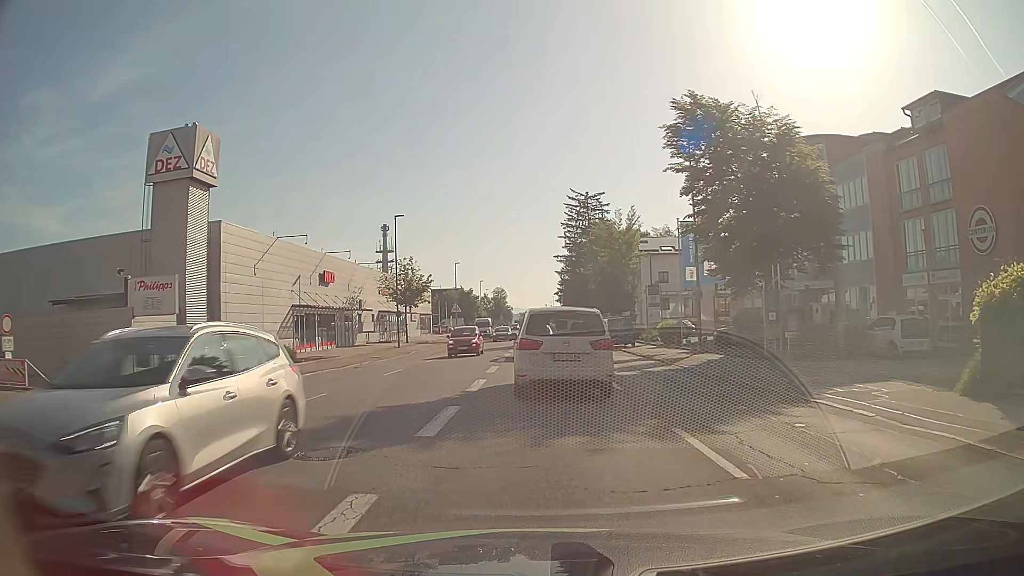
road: tertiary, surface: asphalt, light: Day
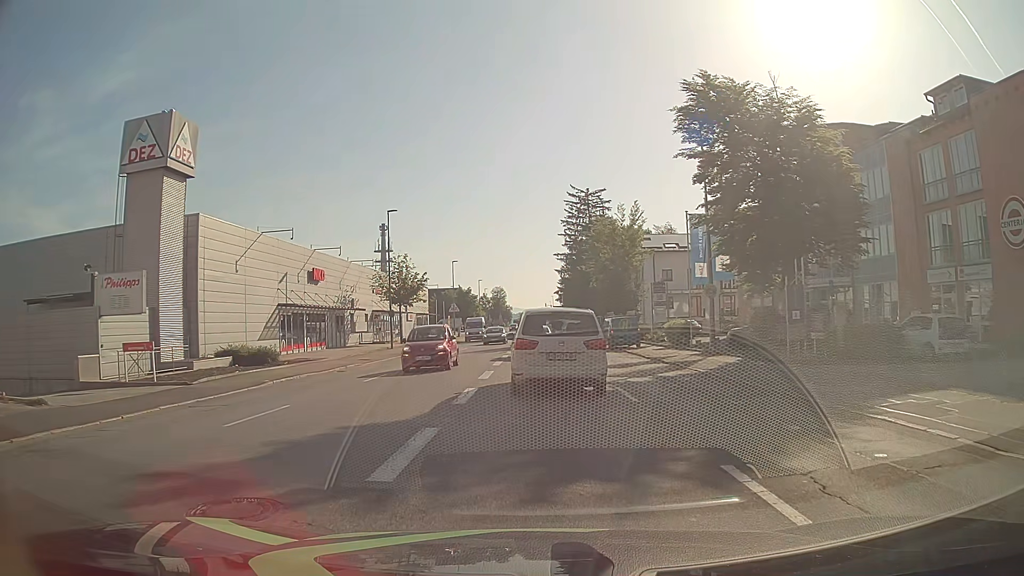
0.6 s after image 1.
(0.0, +2.4) m; +1°
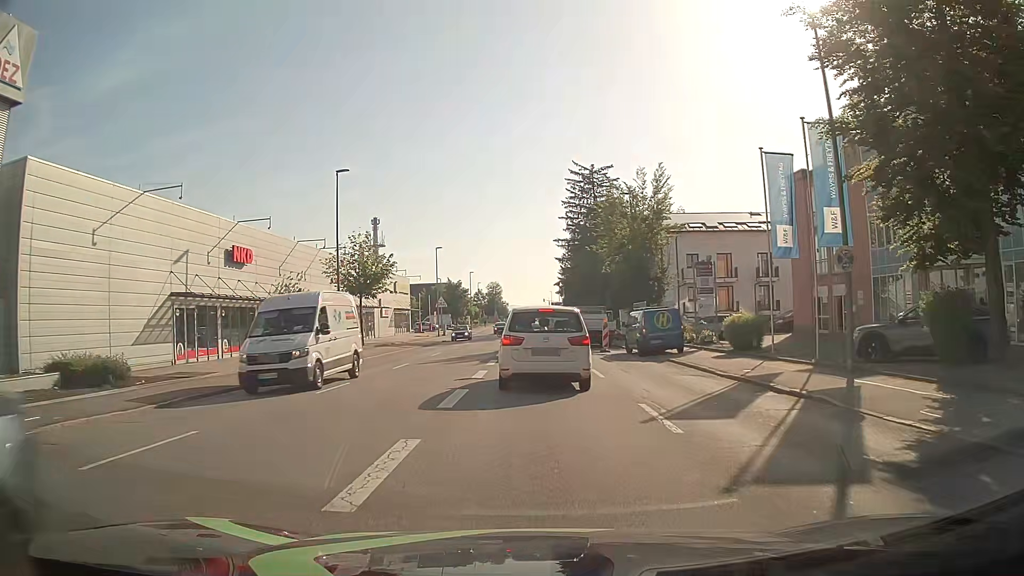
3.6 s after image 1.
(-0.1, +13.0) m; 0°
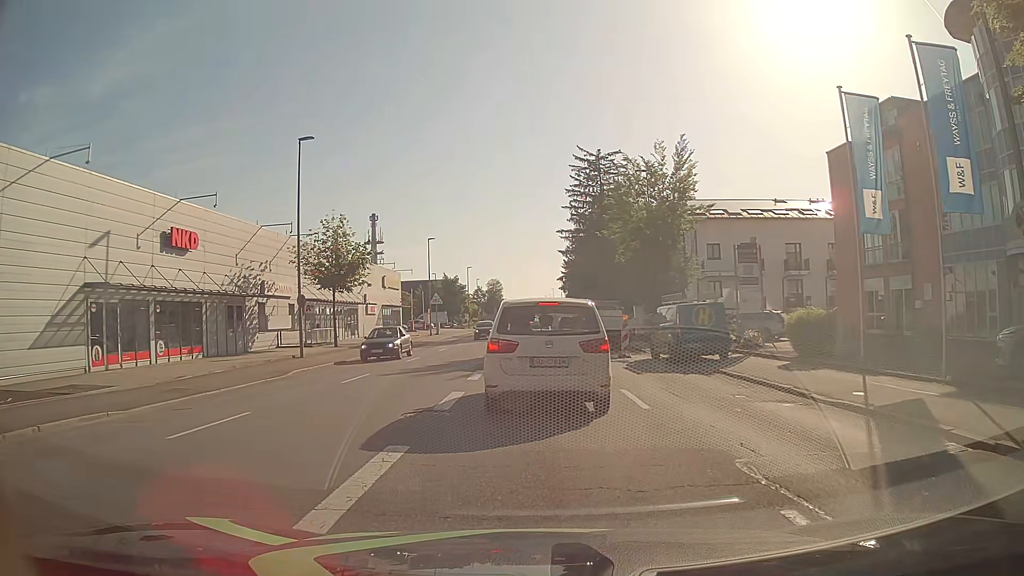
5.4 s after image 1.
(-0.1, +6.6) m; -1°
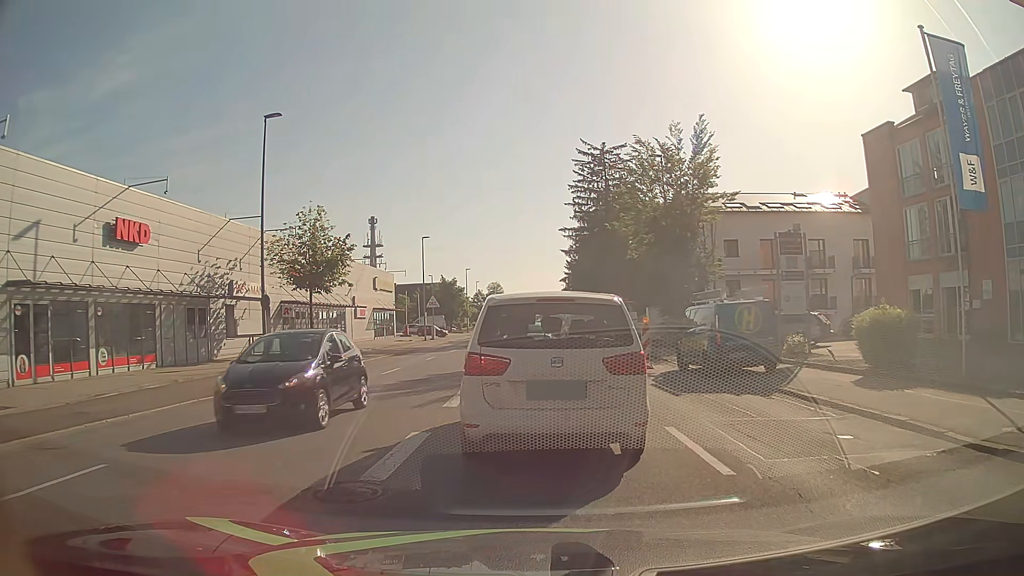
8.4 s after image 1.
(0.0, +4.3) m; 0°
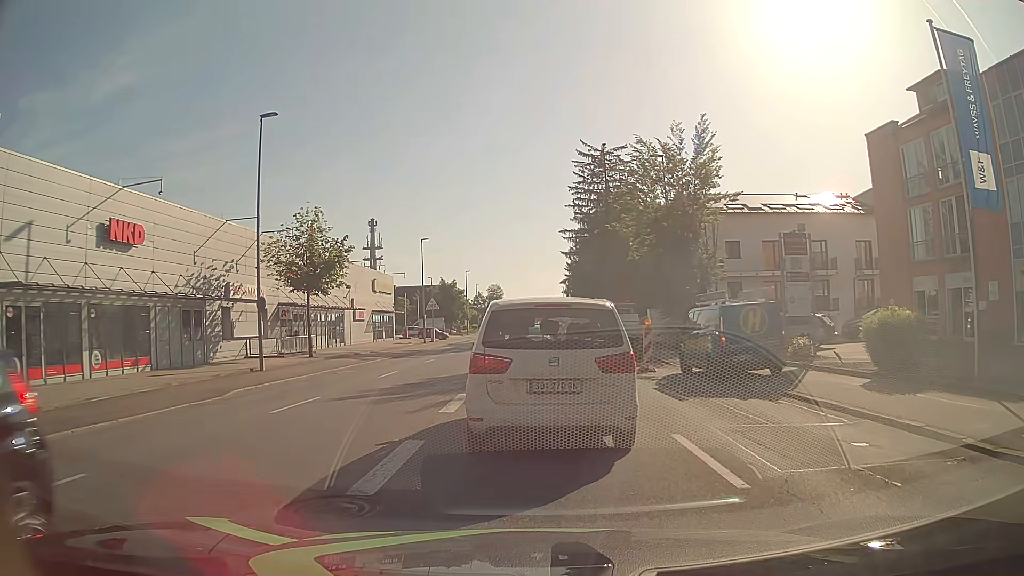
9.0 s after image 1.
(0.0, +0.5) m; 0°
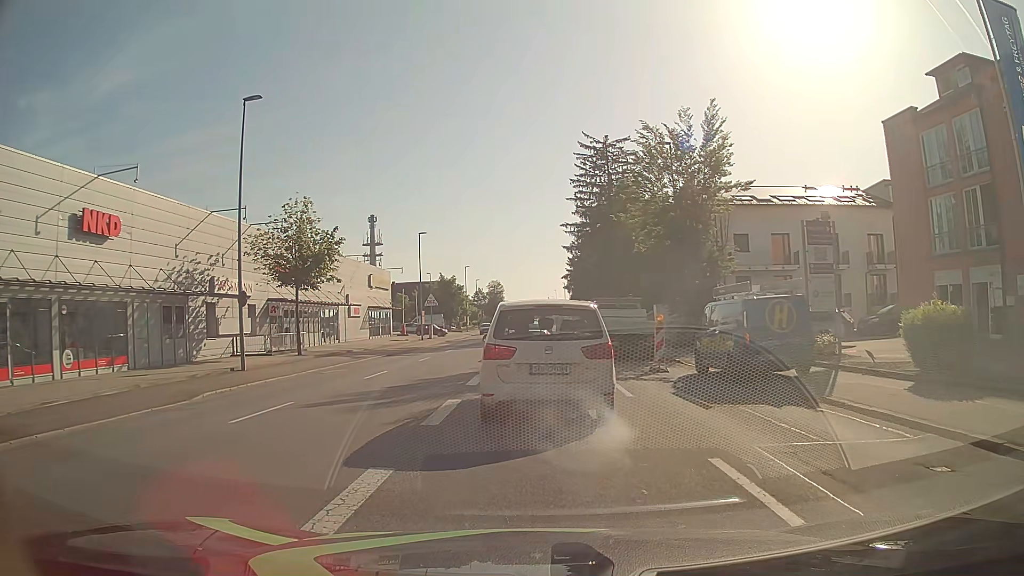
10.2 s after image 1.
(0.0, +2.0) m; +1°
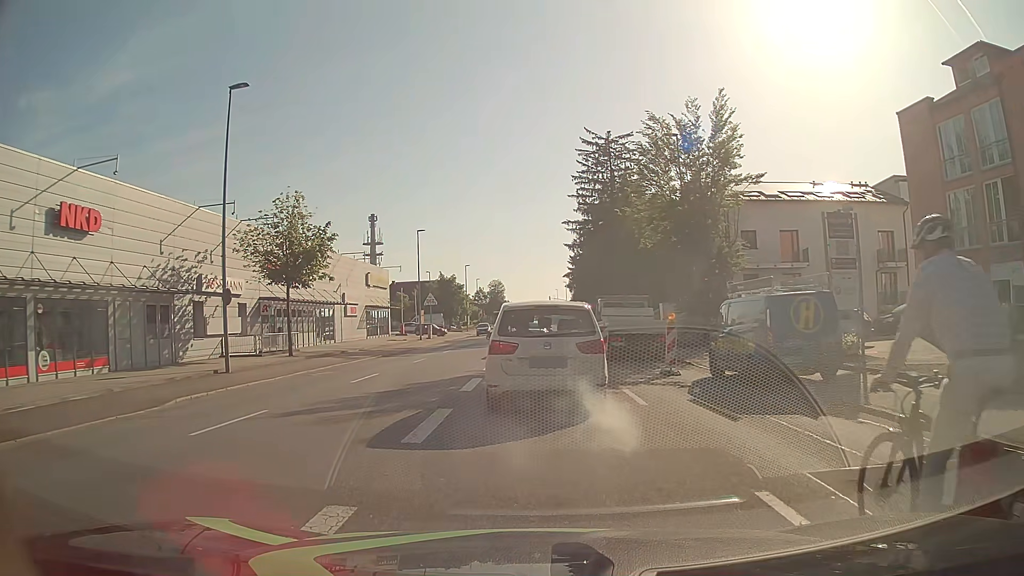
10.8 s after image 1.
(0.0, +1.5) m; -2°
(0, +10) (0, +20) (0, +30) (0, +40) (+1, +50) (+1, +60) (+1, +70) (+1, +80) (+1, +90) (0, +100) m
